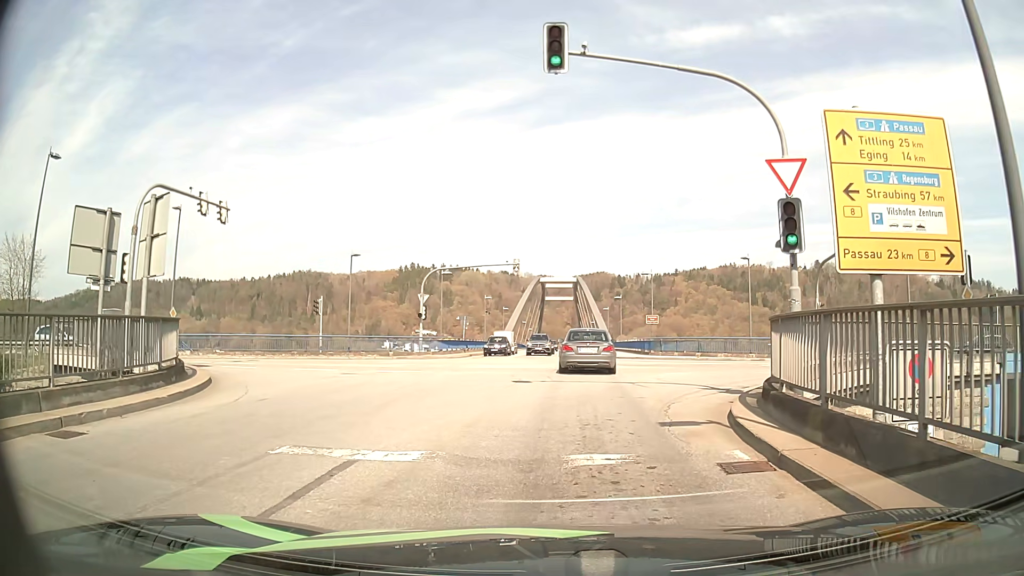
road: tertiary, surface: asphalt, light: Day
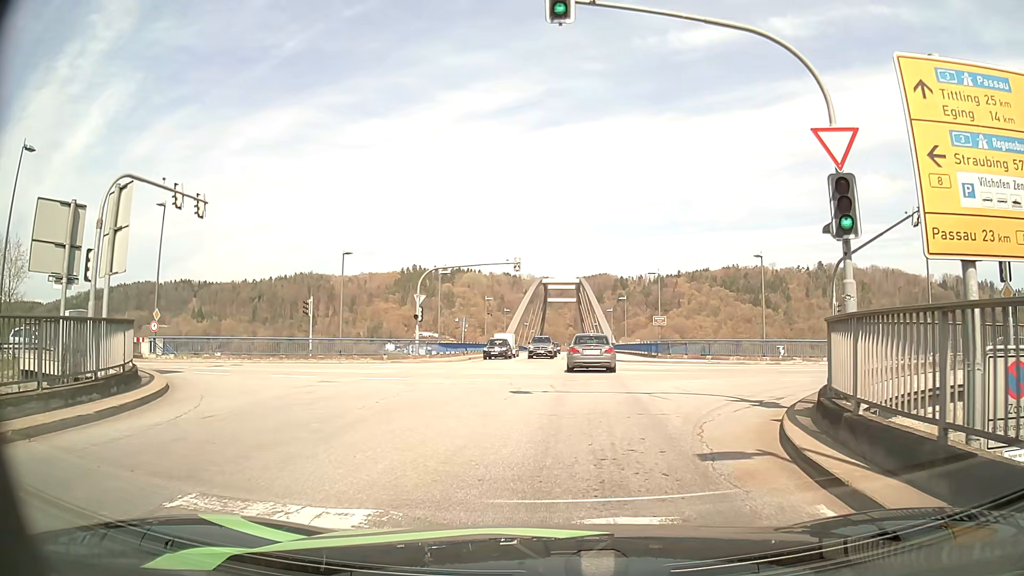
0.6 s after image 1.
(0.0, +2.3) m; -2°
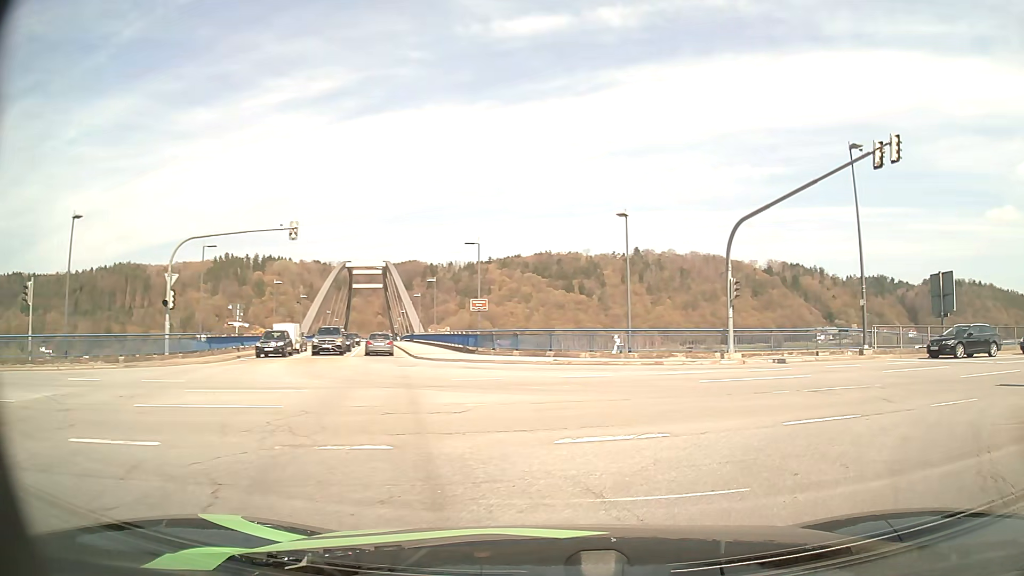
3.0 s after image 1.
(+1.0, +11.5) m; +15°
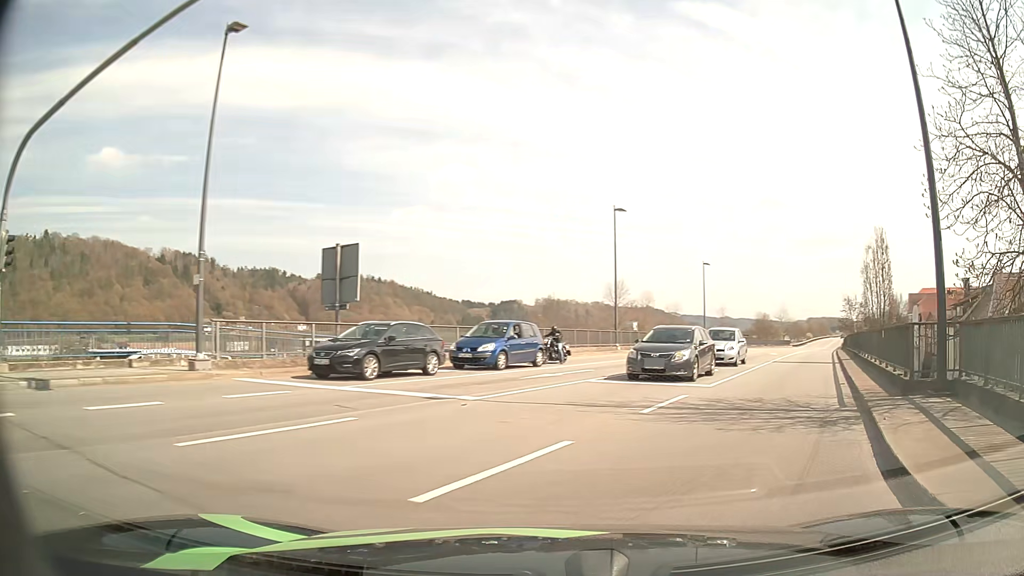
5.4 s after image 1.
(+5.6, +11.2) m; +53°
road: primary
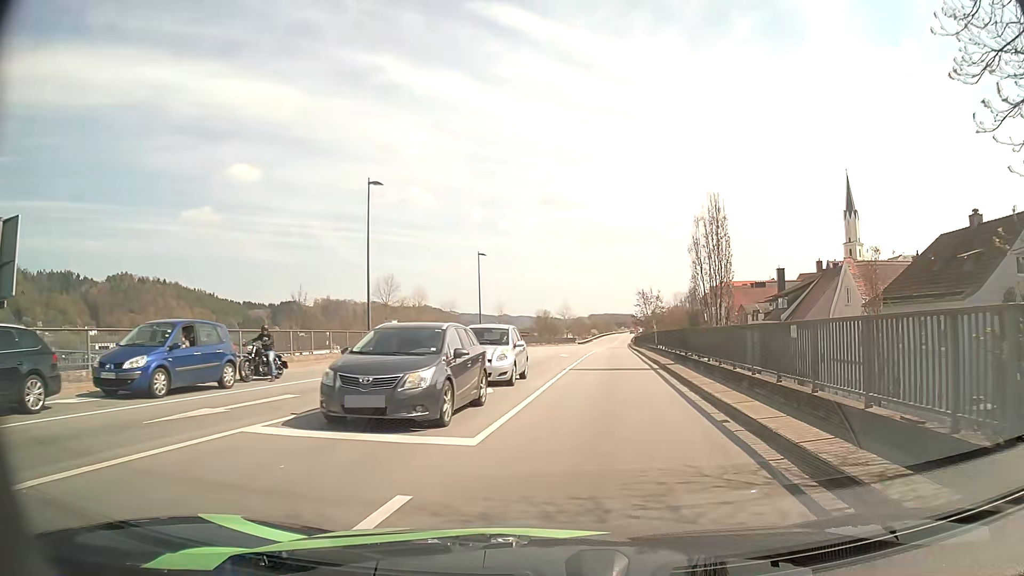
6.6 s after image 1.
(+1.7, +8.3) m; +20°
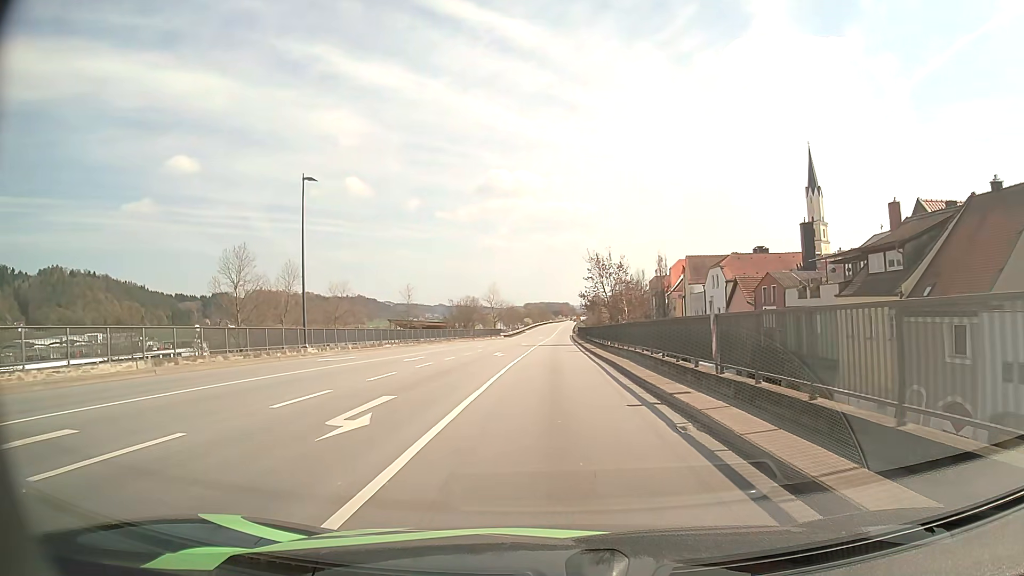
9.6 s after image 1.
(+2.7, +31.3) m; +6°
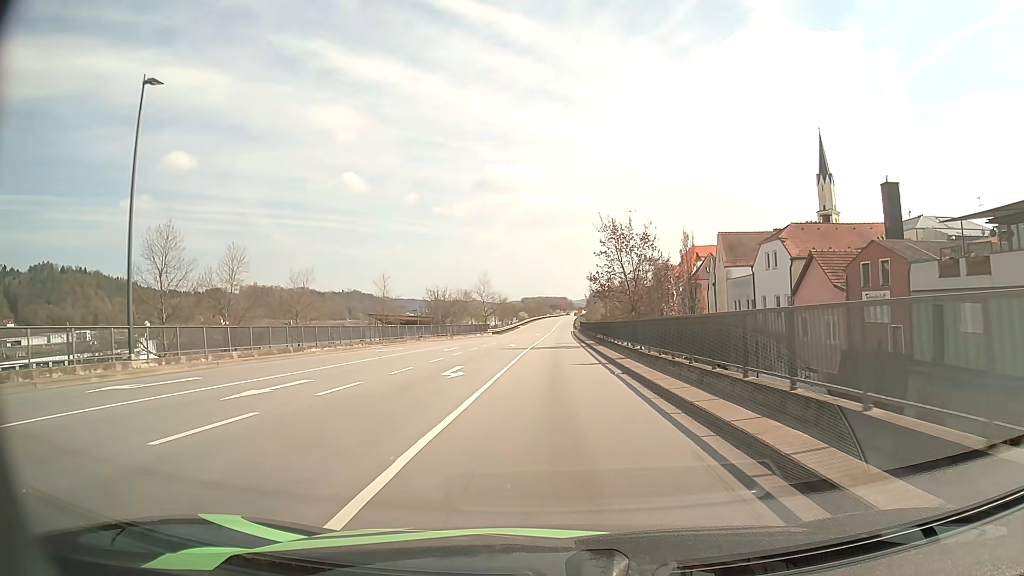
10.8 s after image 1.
(0.0, +15.9) m; 0°
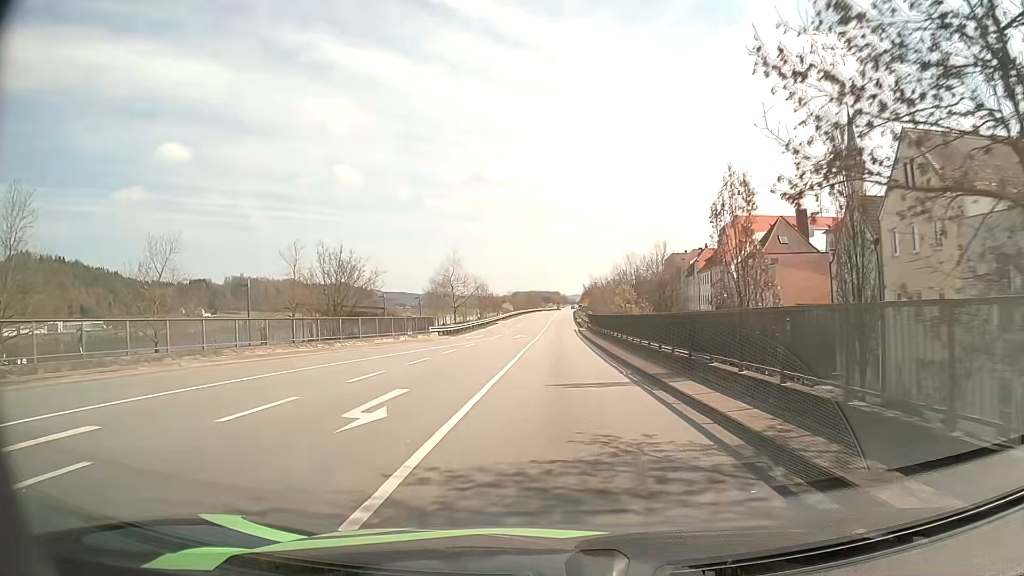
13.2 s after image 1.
(+0.1, +34.4) m; +1°
(0, +10) (0, +20) (0, +30) (0, +40) (+1, +50) (+1, +60) (+1, +70) (+2, +80) (+2, +90) (+2, +100) m
